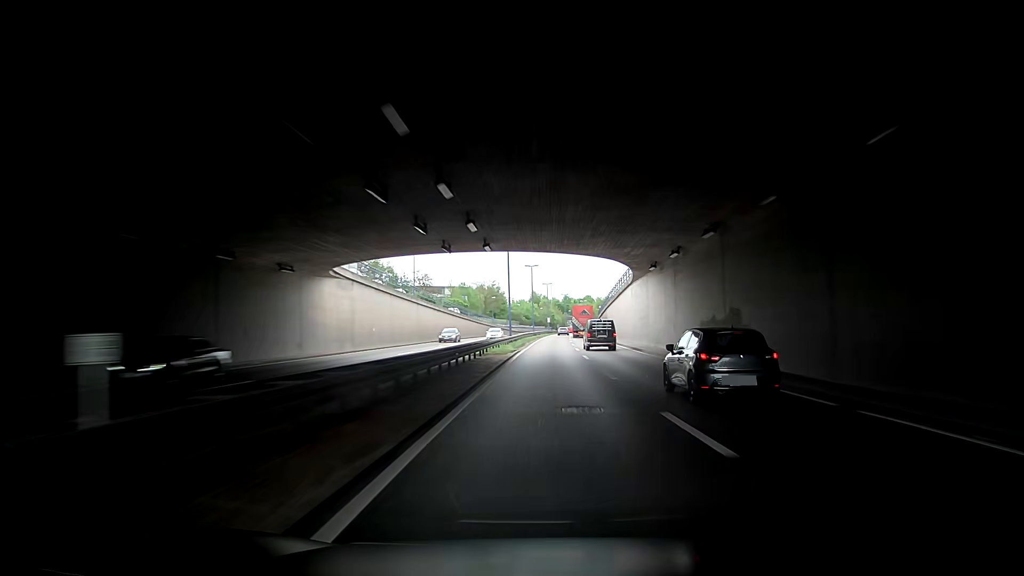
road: trunk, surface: asphalt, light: Day
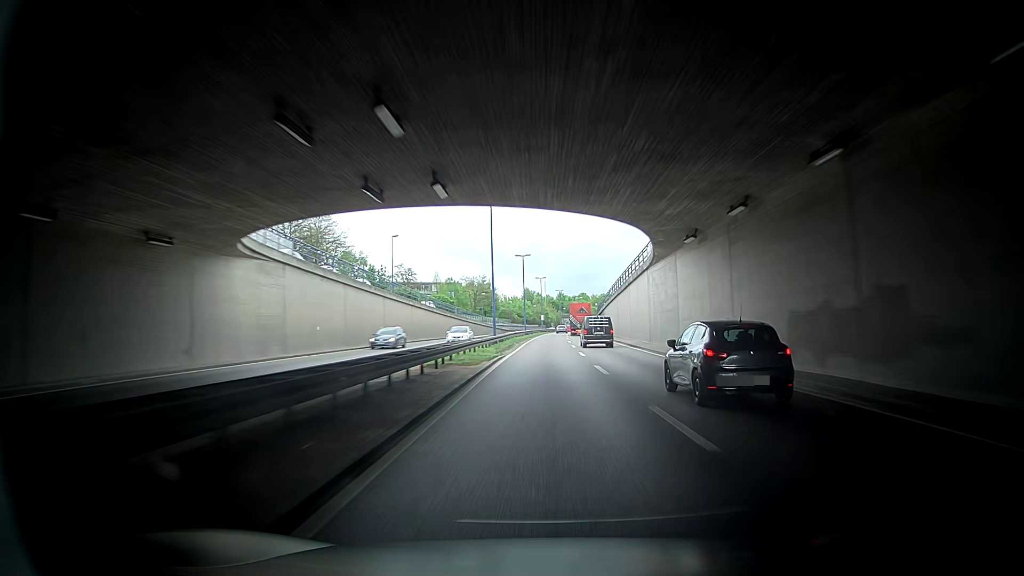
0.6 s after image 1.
(-0.3, +11.7) m; -3°
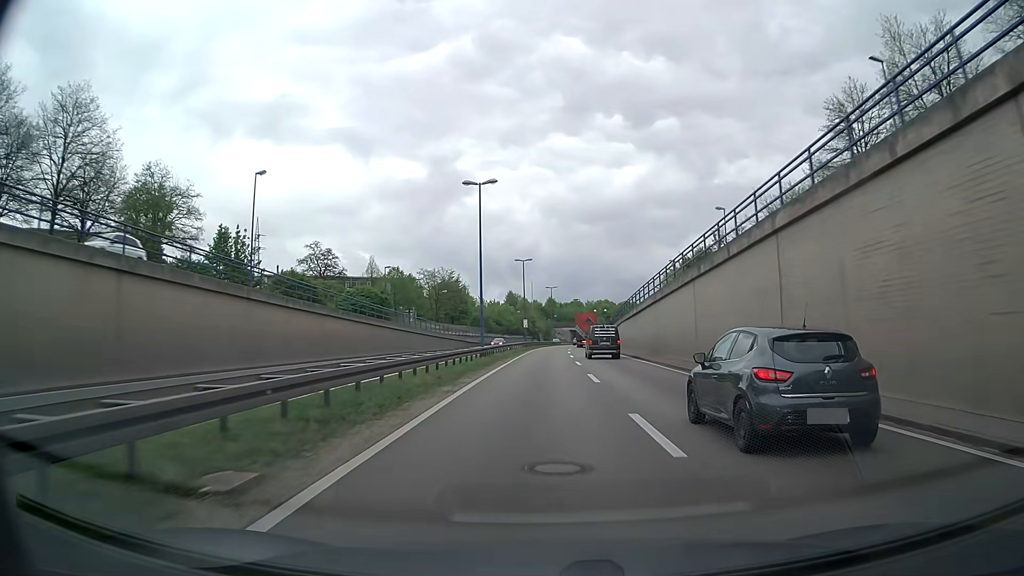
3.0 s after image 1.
(+1.4, +46.9) m; +5°
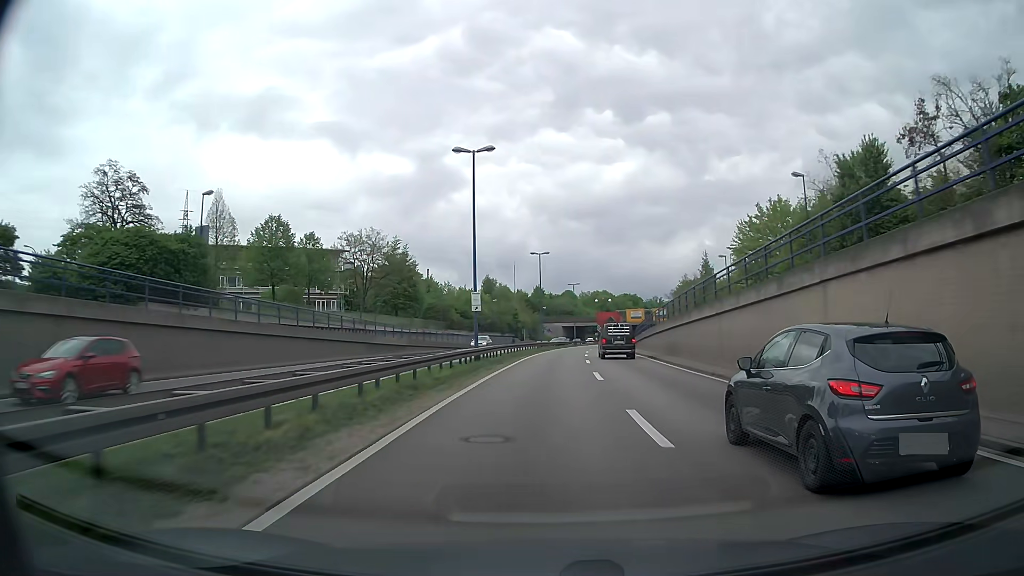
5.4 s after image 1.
(+0.3, +46.6) m; +1°
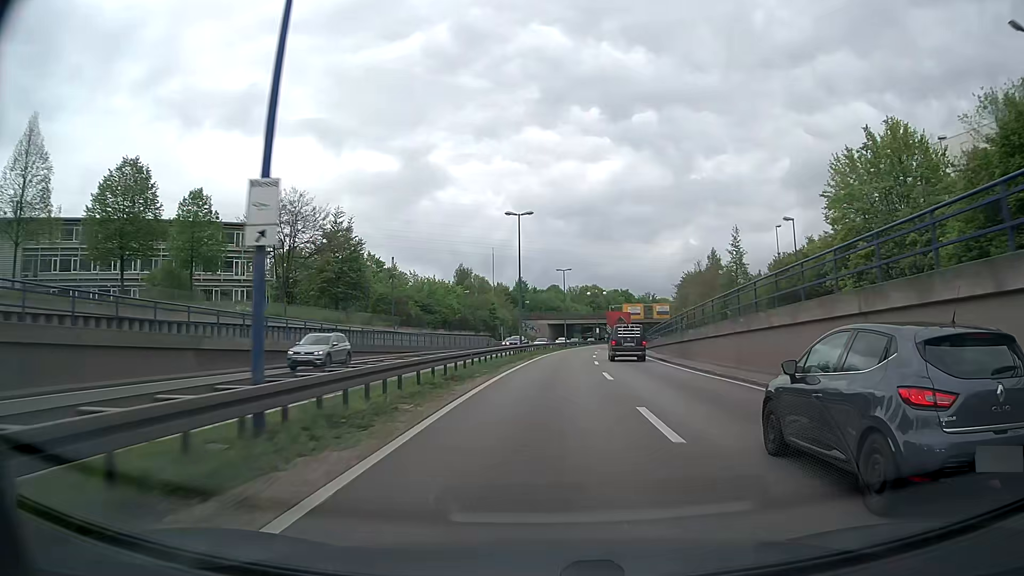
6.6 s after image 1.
(+0.2, +23.3) m; +1°
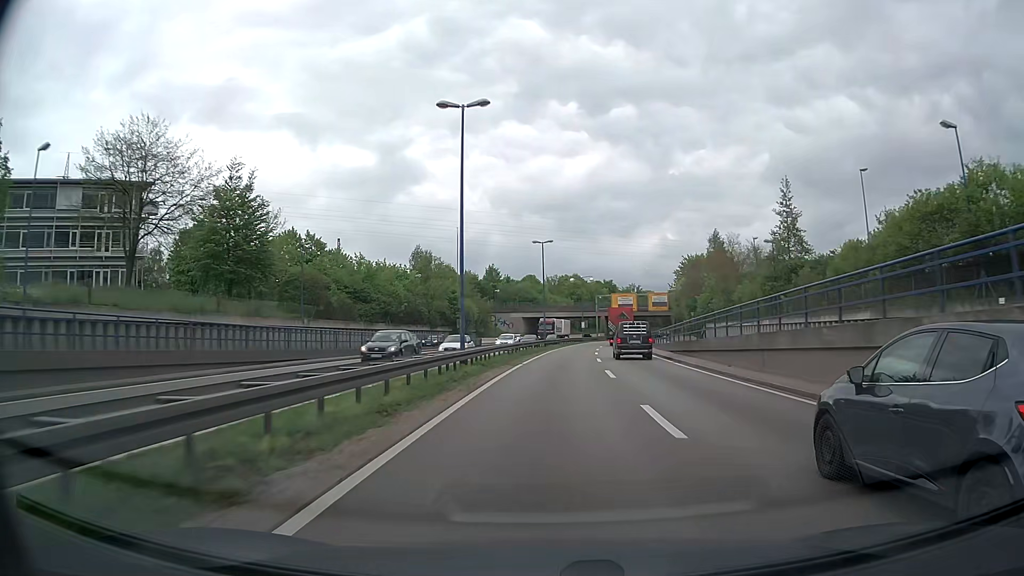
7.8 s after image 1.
(+0.5, +23.4) m; +2°
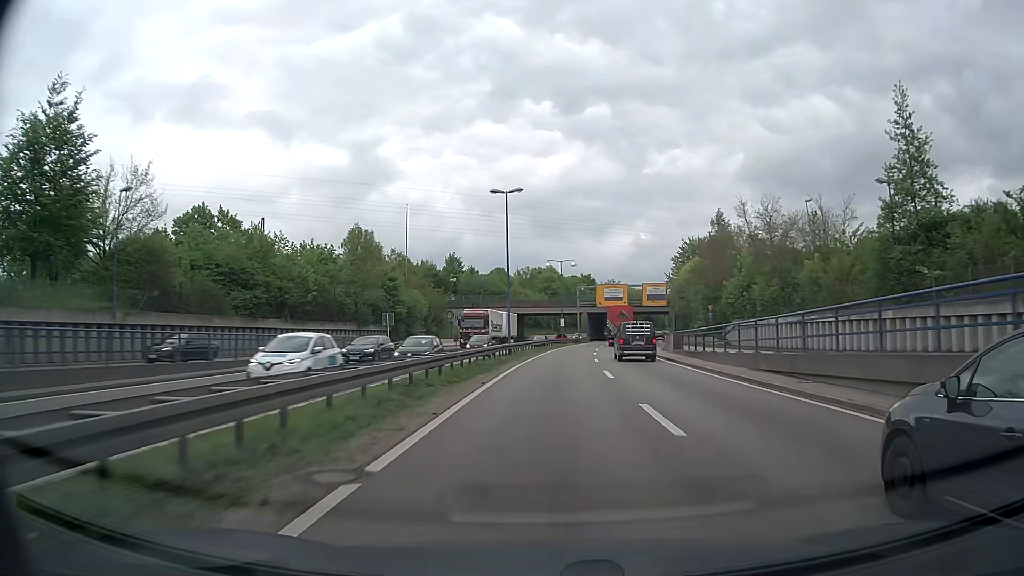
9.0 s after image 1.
(+0.5, +23.5) m; +2°
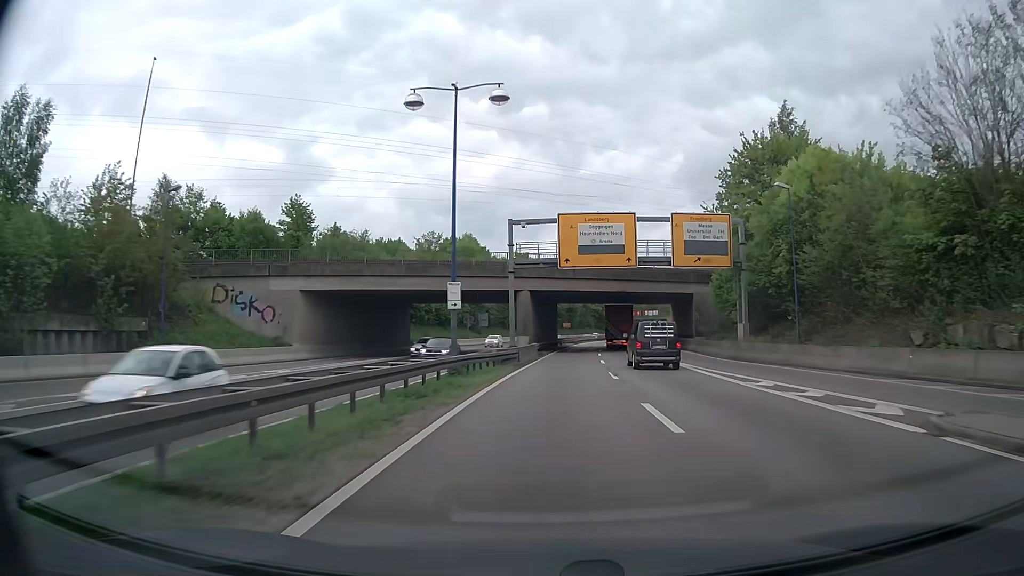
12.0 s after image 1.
(+2.9, +58.8) m; +6°
(0, +10) (0, +20) (+1, +30) (+1, +40) (+2, +50) (+3, +60) (+4, +70) (+5, +80) (+6, +90) (+8, +100) m
